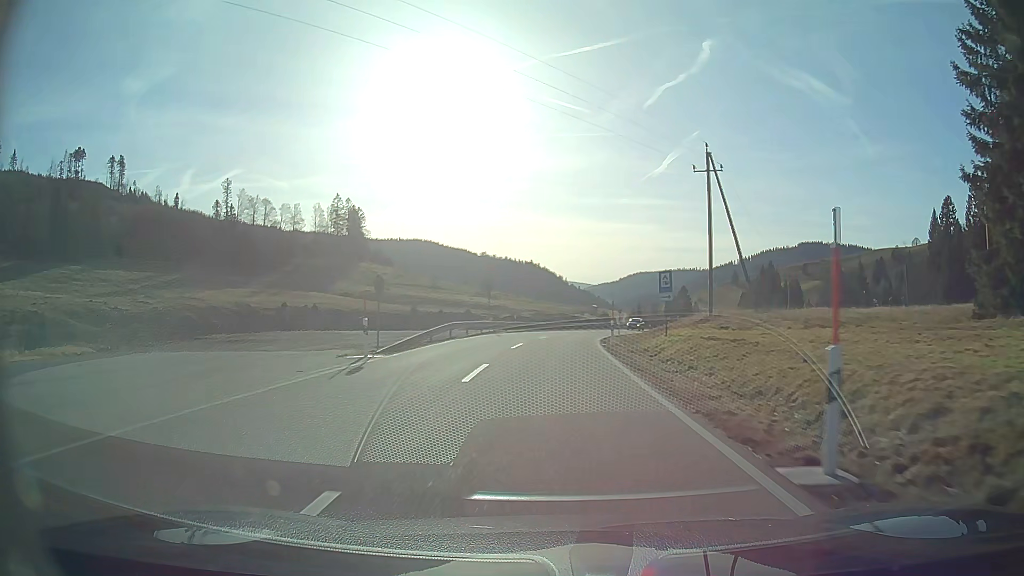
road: secondary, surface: asphalt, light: Day
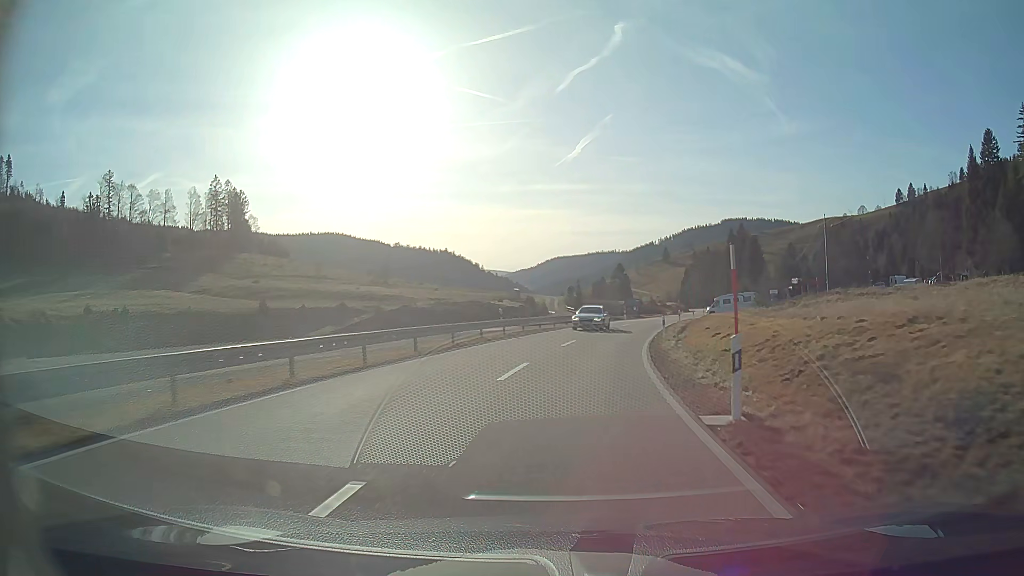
(+2.3, +46.8) m; +8°
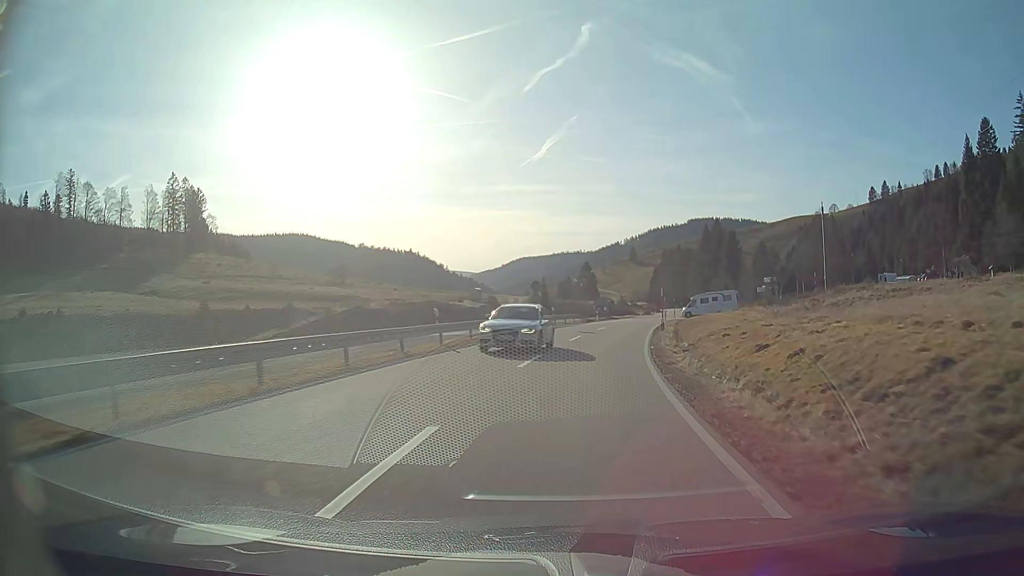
(+0.3, +9.2) m; +3°
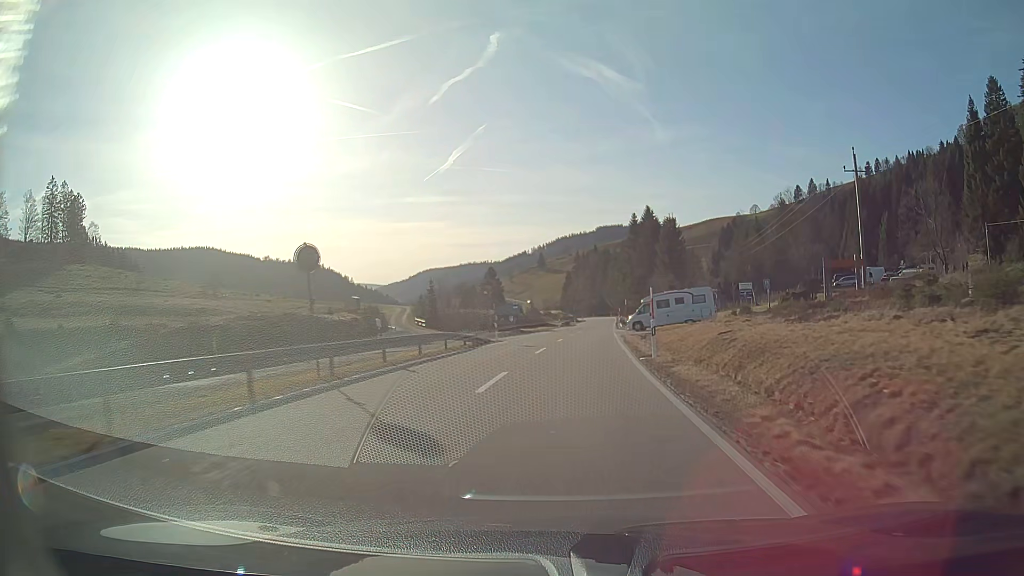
(+1.9, +27.6) m; +7°
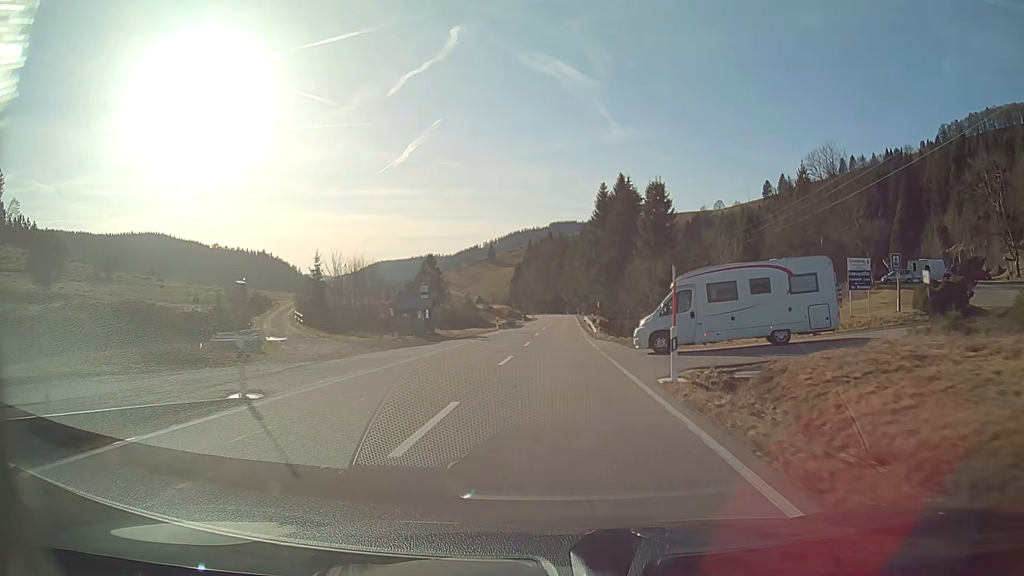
(+1.0, +28.6) m; +4°
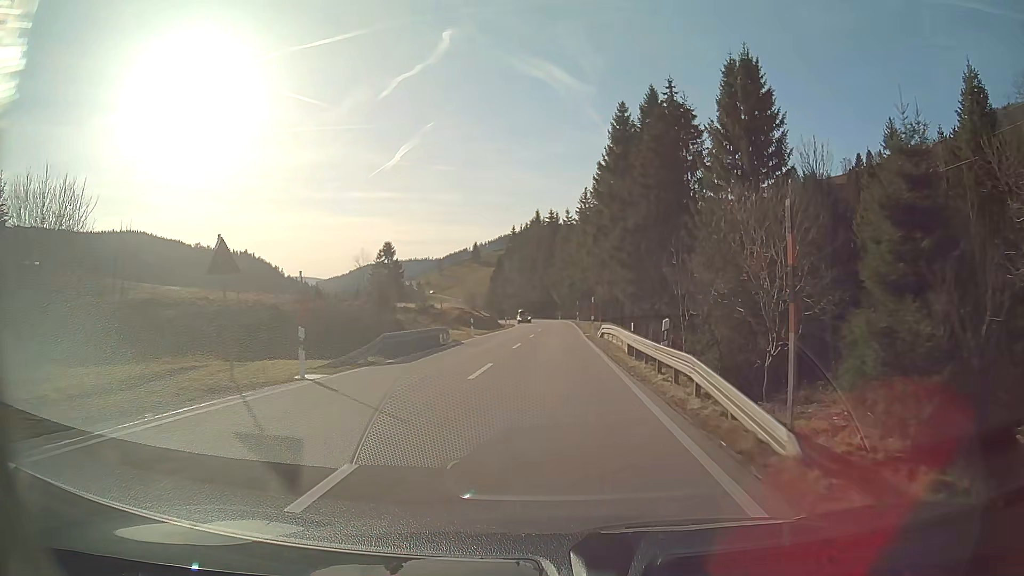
(+0.5, +40.7) m; +1°
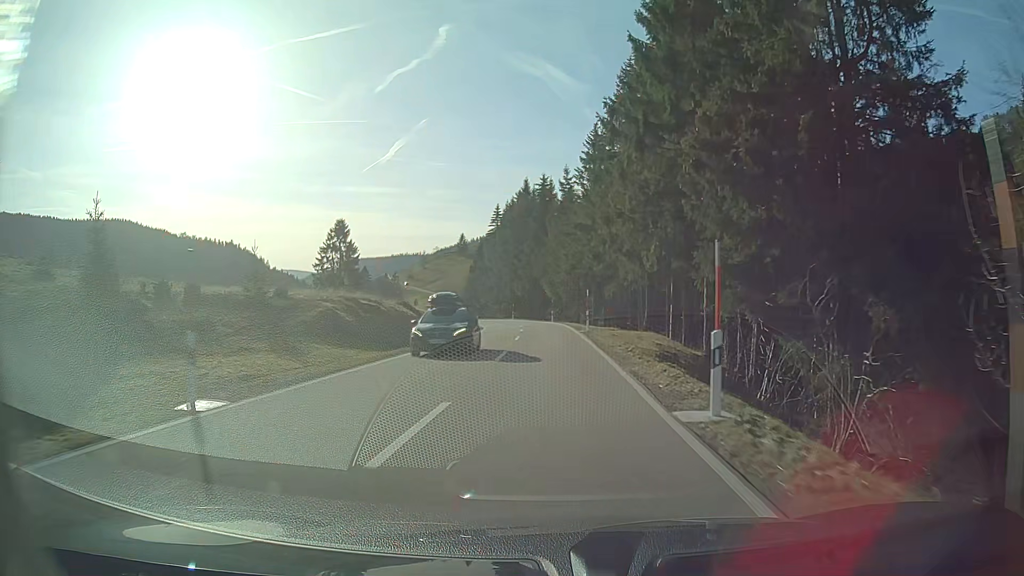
(+0.1, +31.6) m; 0°
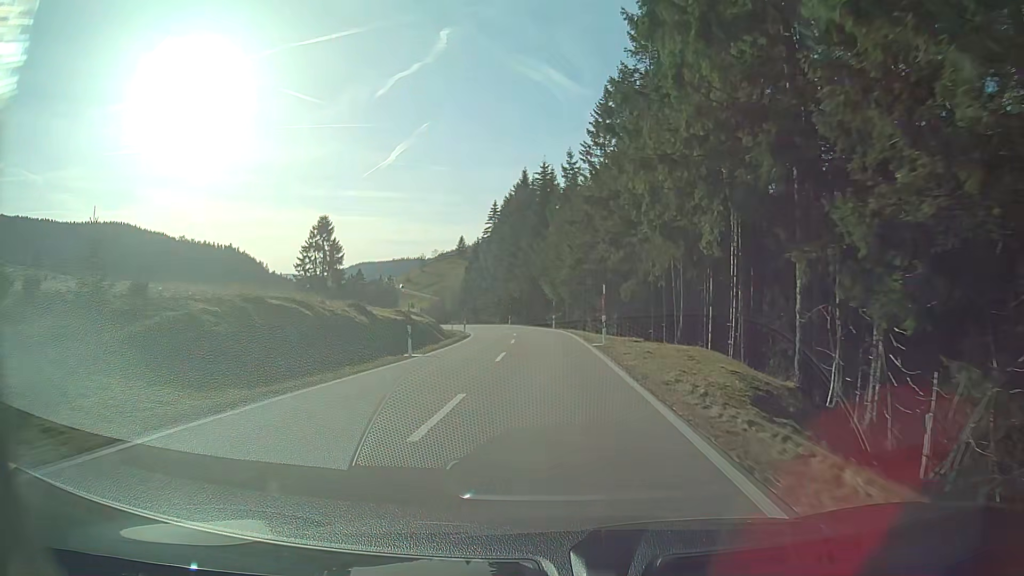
(0.0, +10.6) m; 0°
